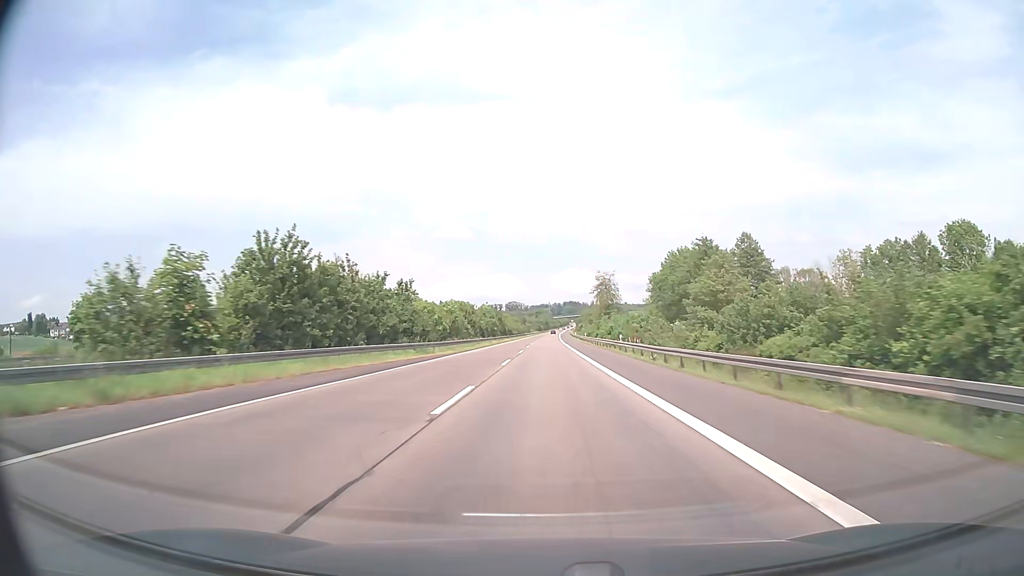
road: motorway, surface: asphalt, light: Day
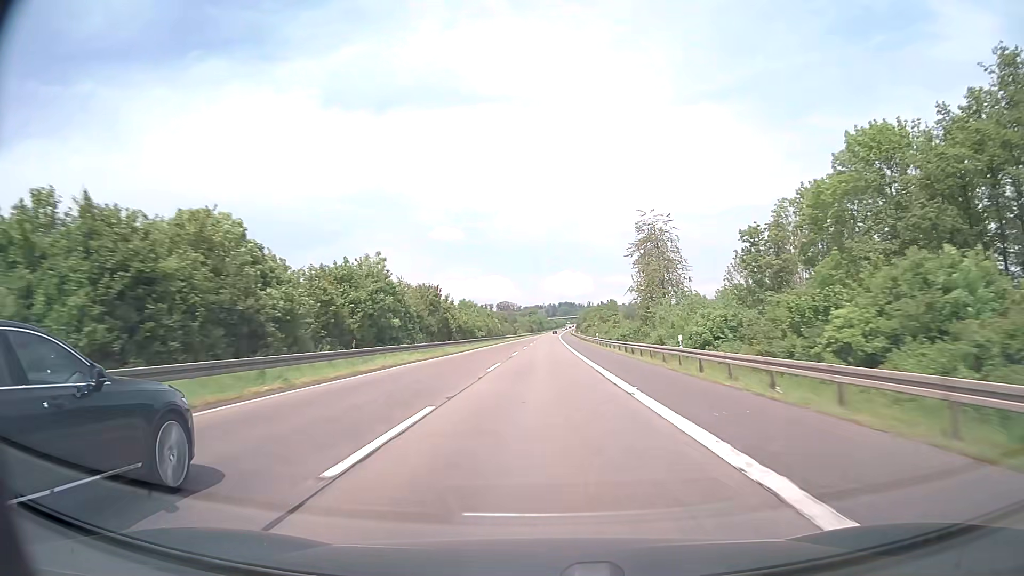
(+0.5, +76.0) m; +1°
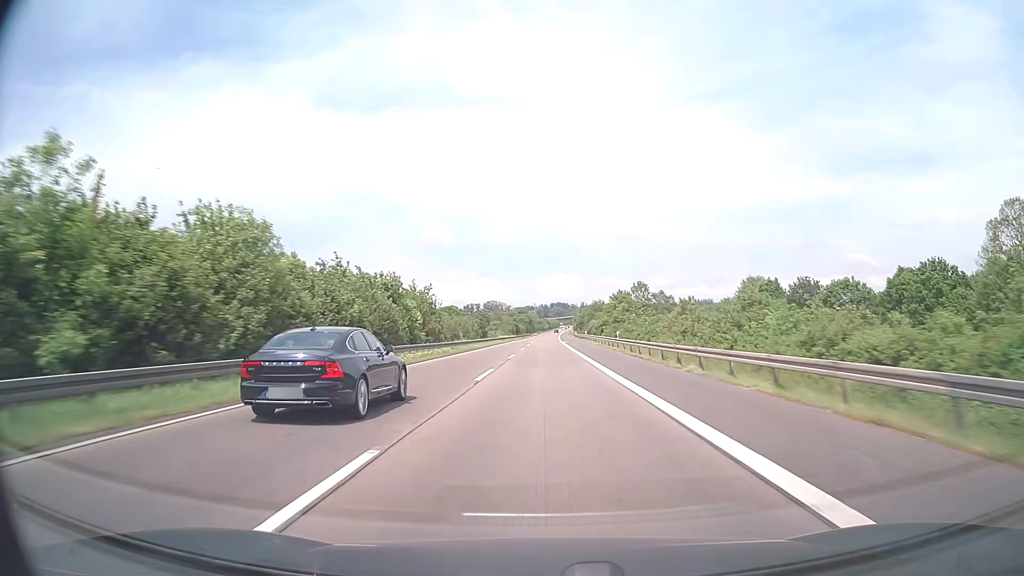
(+0.2, +76.0) m; +1°
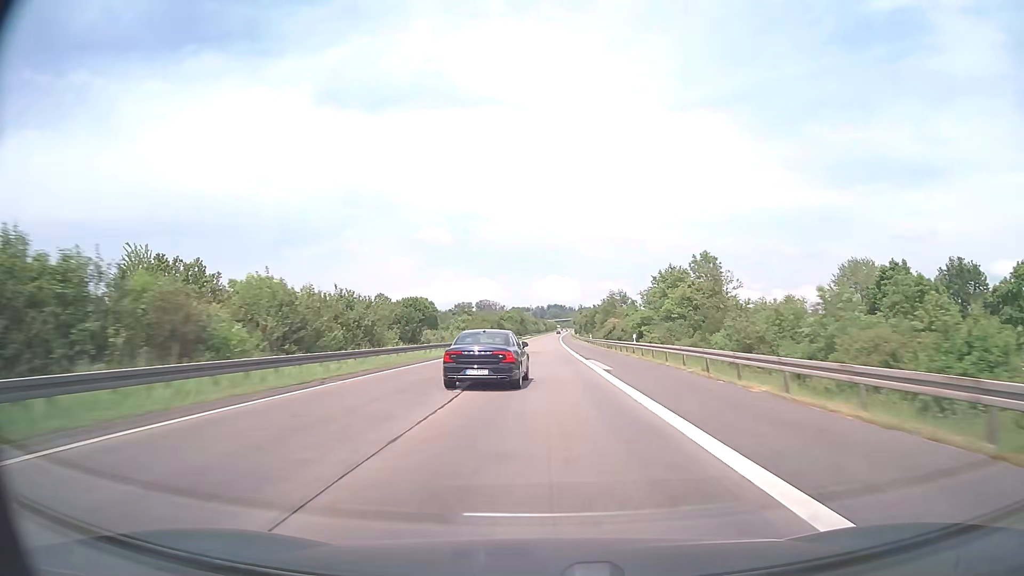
(+0.1, +57.0) m; 0°
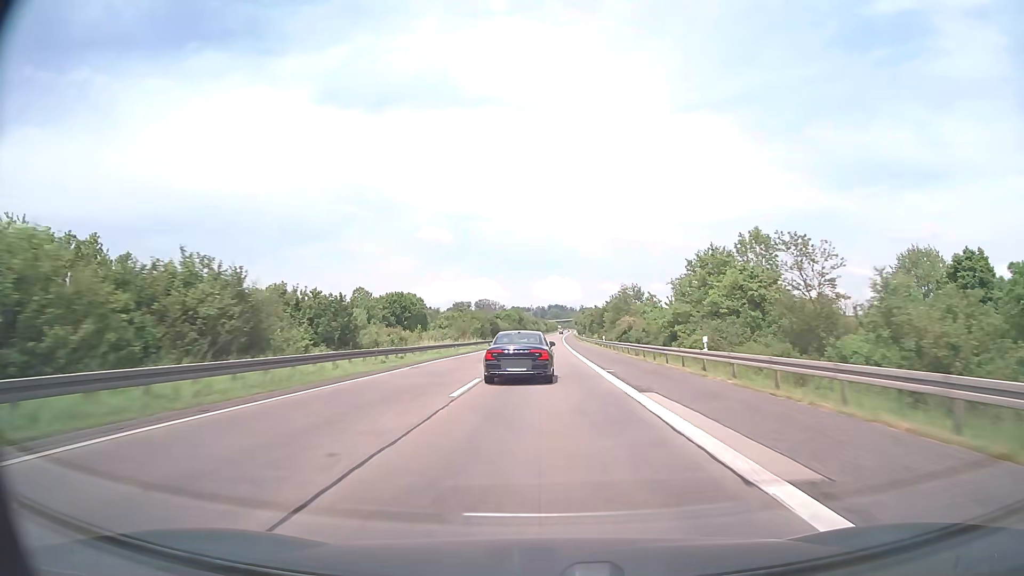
(0.0, +19.0) m; 0°
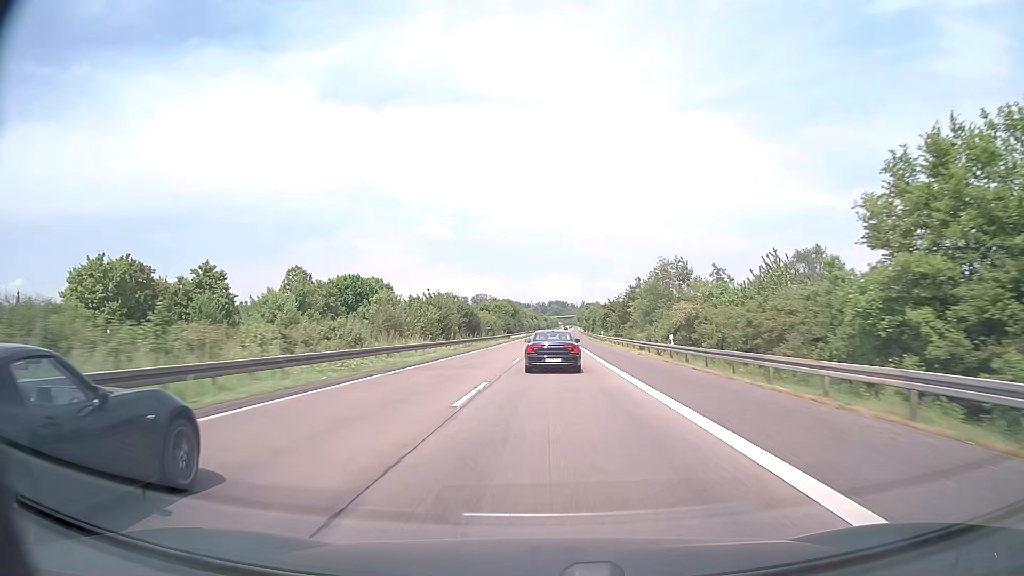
(-0.1, +38.0) m; 0°
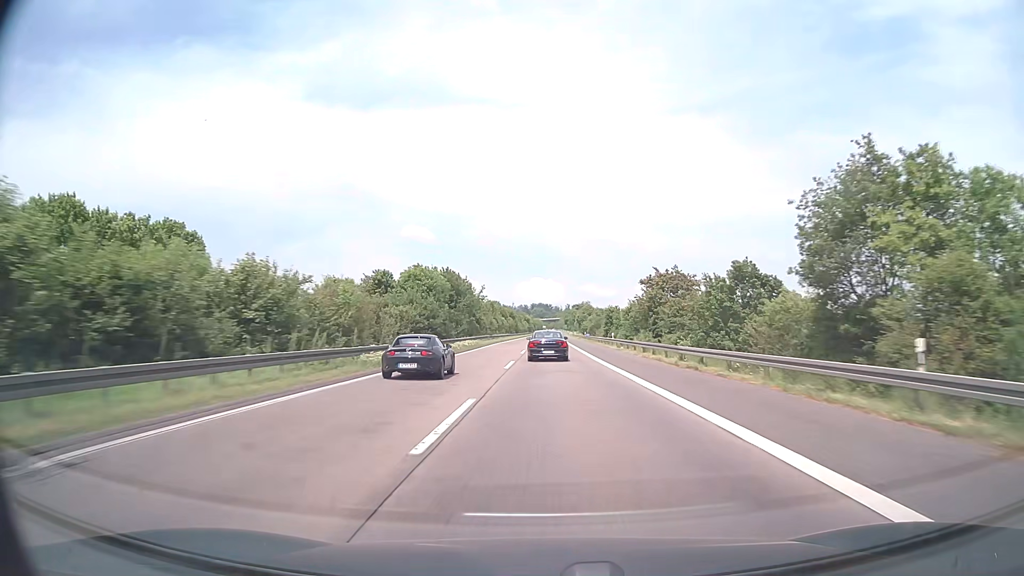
(+0.9, +76.0) m; +1°
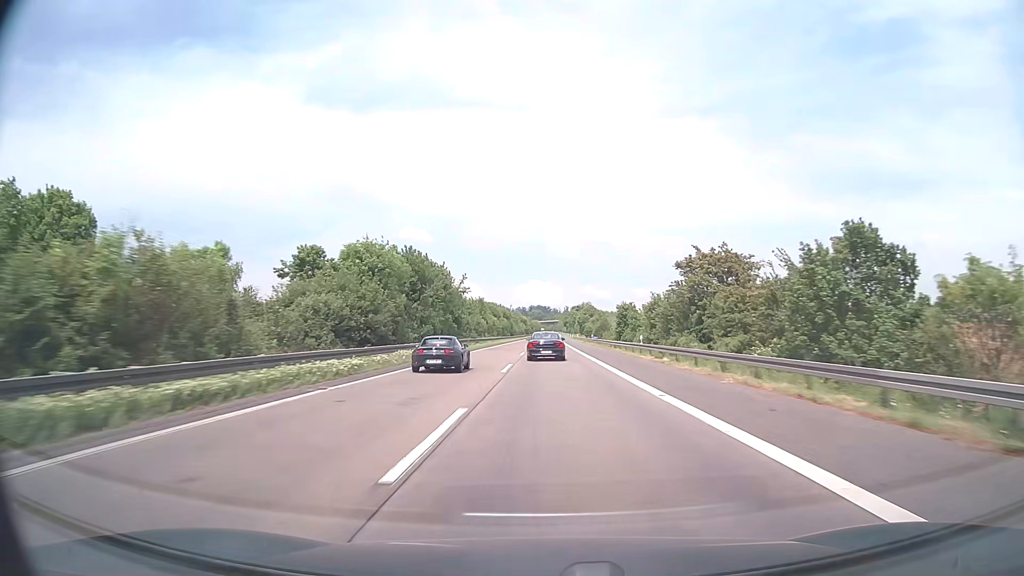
(+0.1, +19.0) m; 0°
(0, +10) (0, +20) (0, +30) (0, +40) (0, +50) (0, +60) (0, +70) (0, +80) (0, +90) (+1, +100) m
